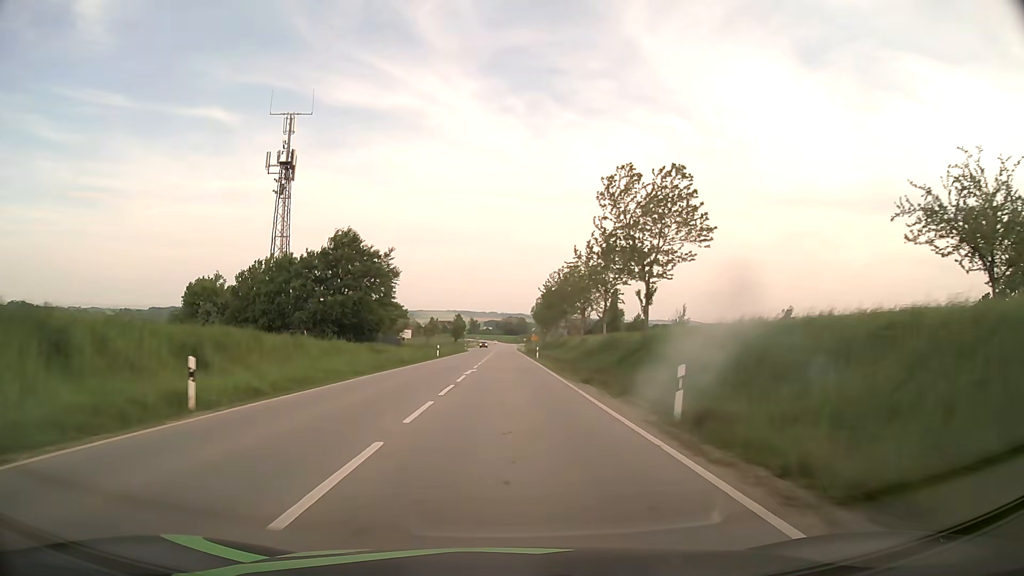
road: secondary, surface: asphalt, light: Day
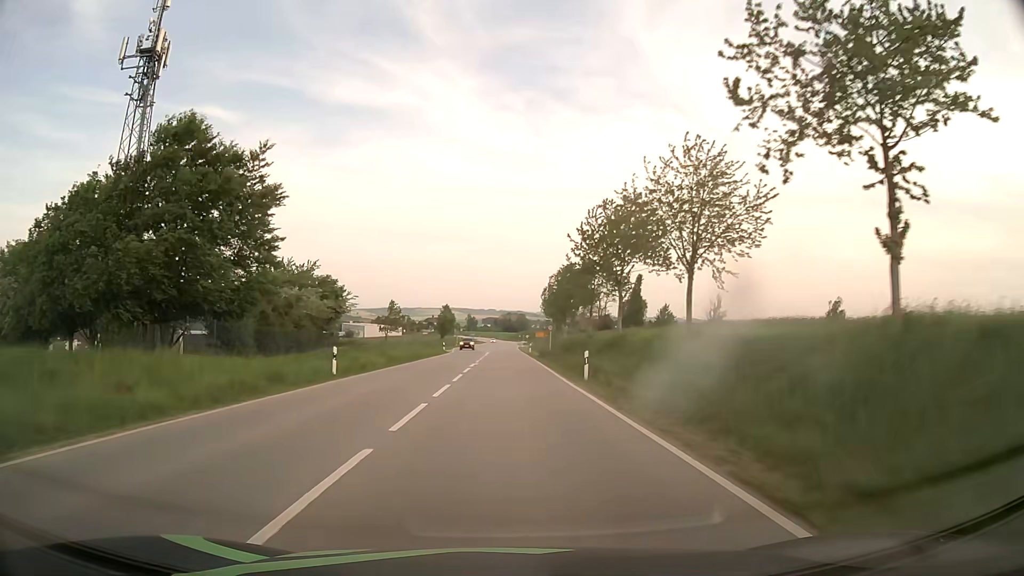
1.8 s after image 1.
(0.0, +37.1) m; 0°
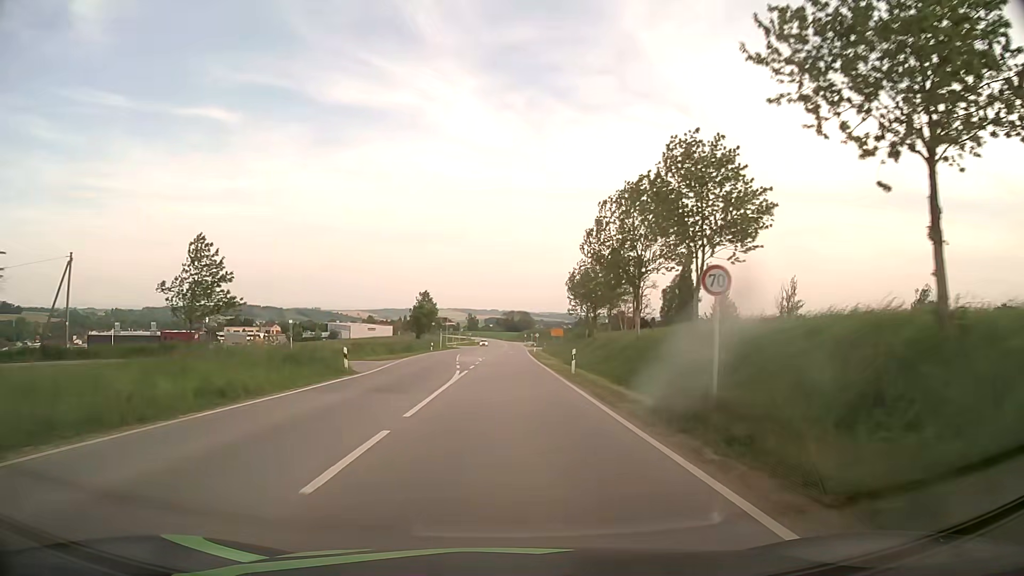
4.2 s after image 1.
(+0.2, +45.8) m; 0°
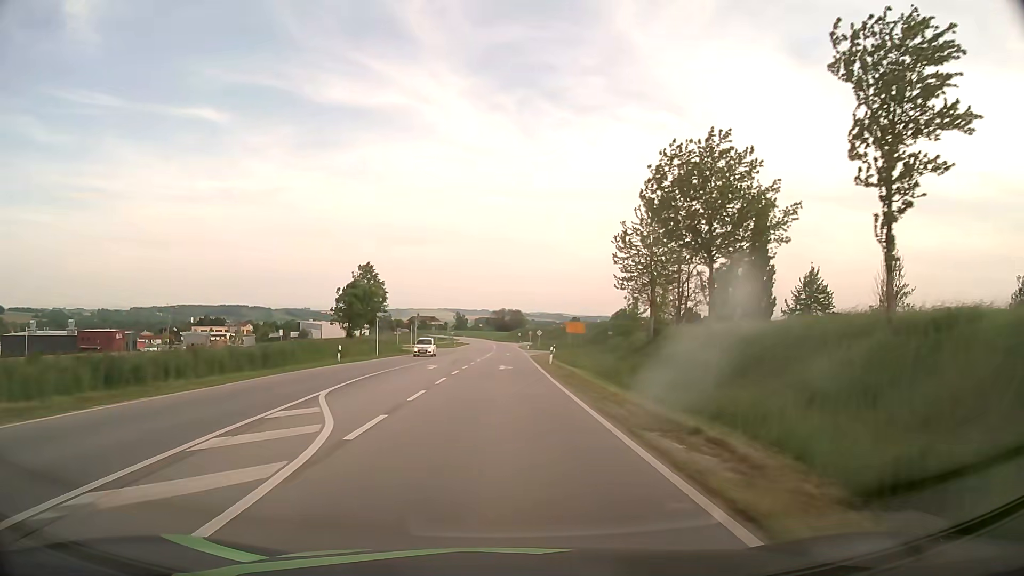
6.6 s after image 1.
(+0.3, +41.5) m; +1°
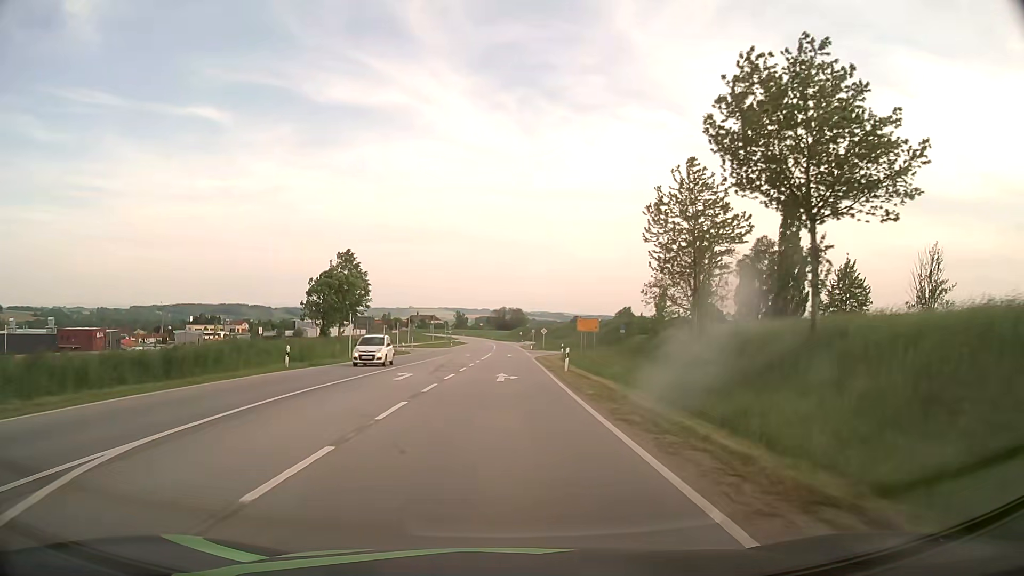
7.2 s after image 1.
(0.0, +9.7) m; 0°
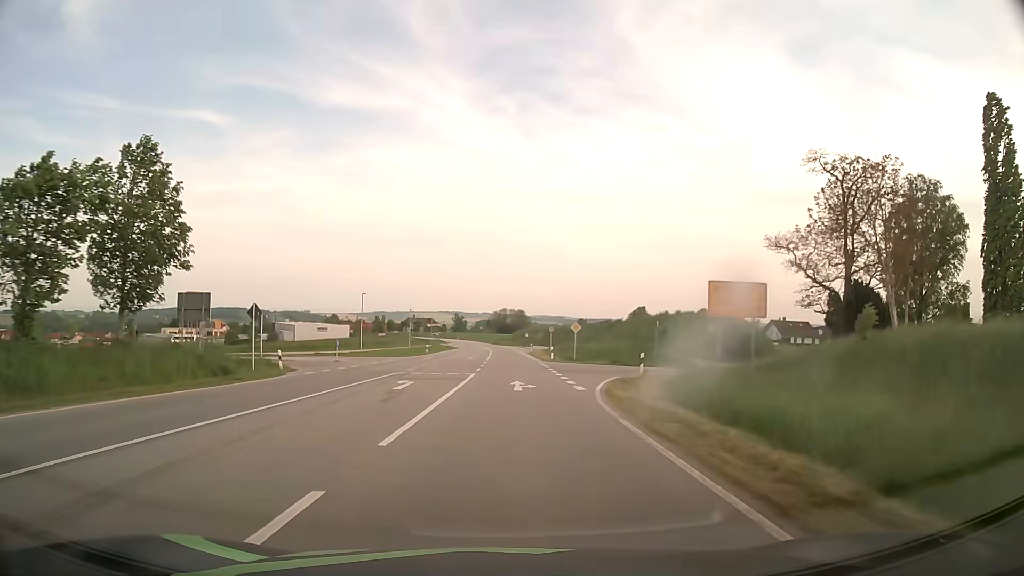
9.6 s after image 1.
(0.0, +38.3) m; 0°
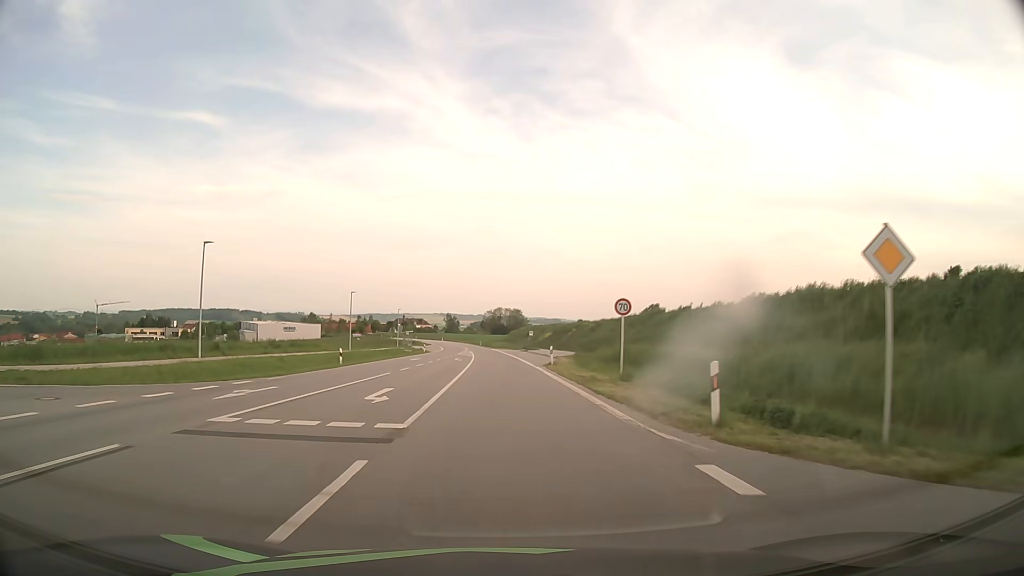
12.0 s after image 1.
(+0.1, +40.8) m; 0°
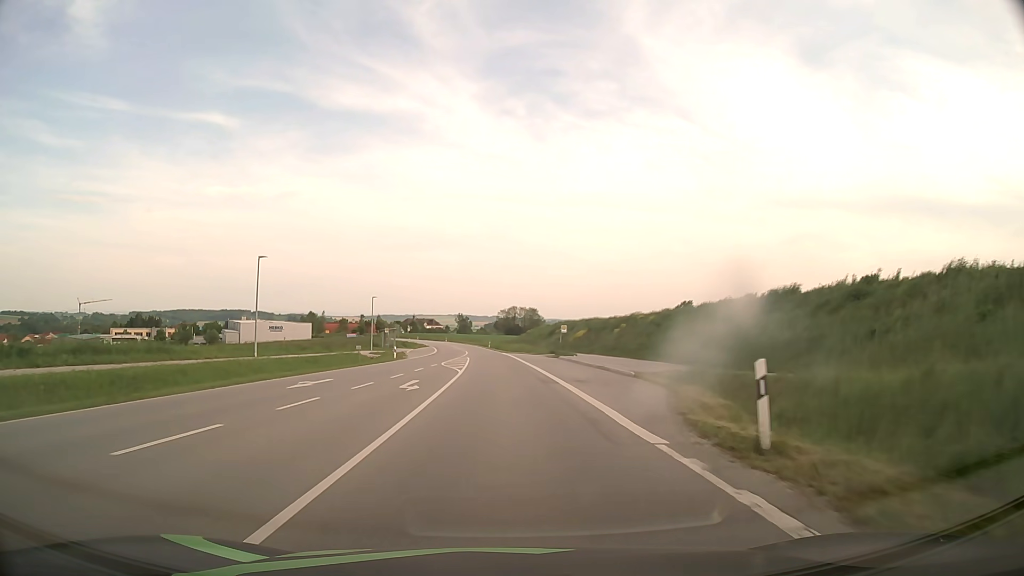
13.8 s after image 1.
(-0.2, +31.4) m; -1°
(0, +10) (0, +20) (0, +30) (-1, +40) (-1, +50) (-2, +60) (-2, +70) (-3, +80) (-4, +90) (-5, +100) m
